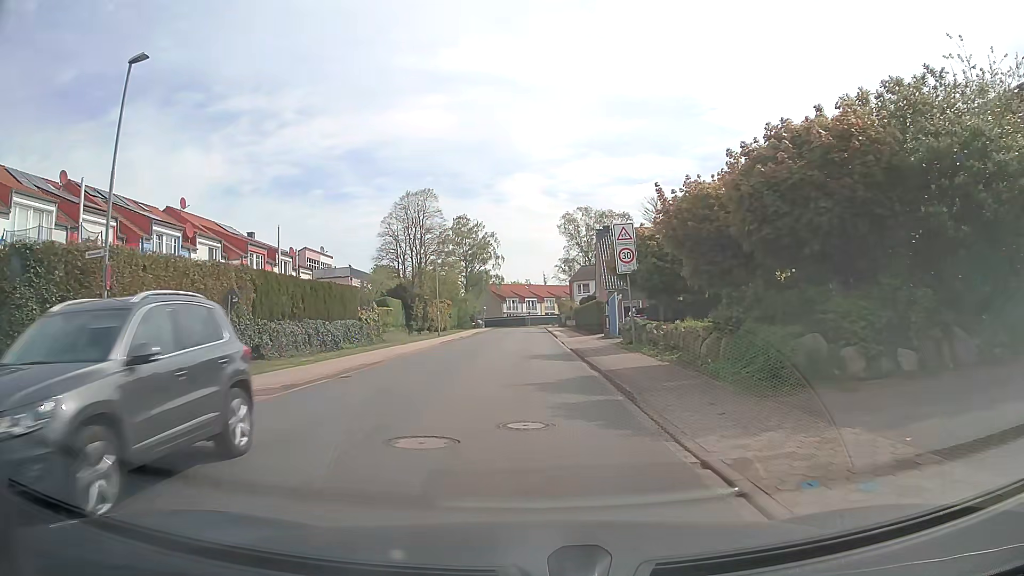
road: unclassified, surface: asphalt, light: Day
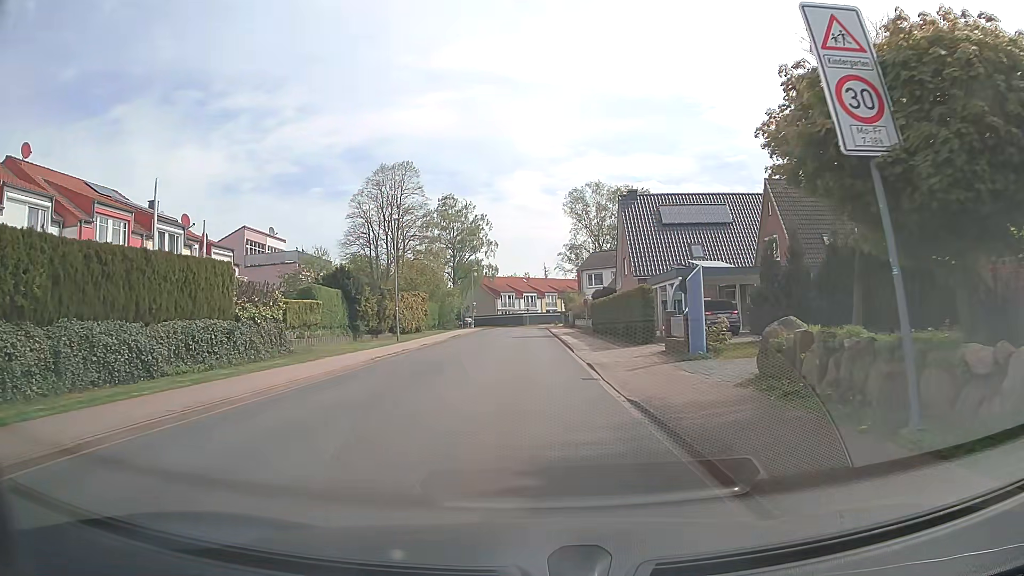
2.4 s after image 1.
(0.0, +17.9) m; 0°
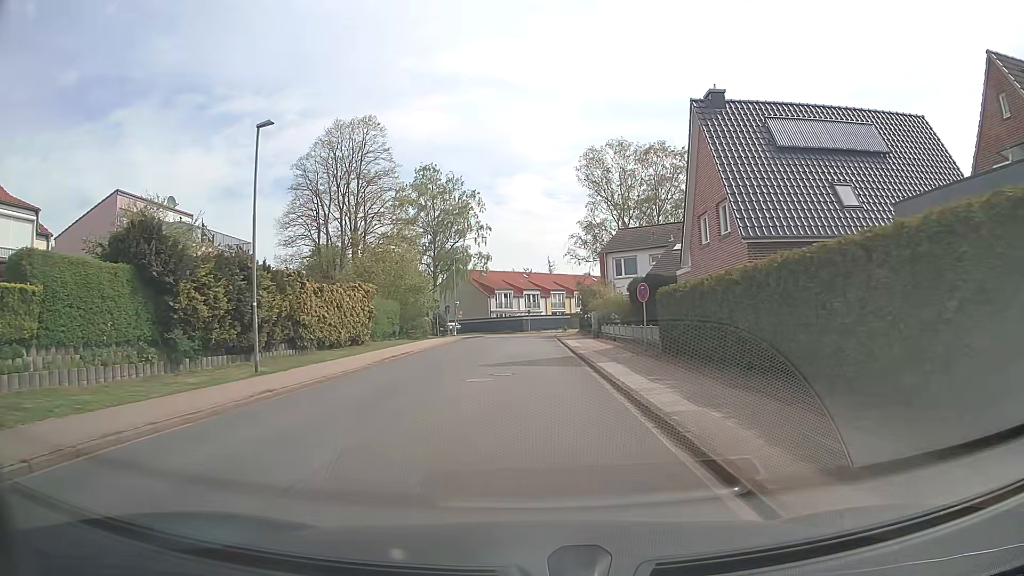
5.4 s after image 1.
(+0.1, +22.3) m; 0°
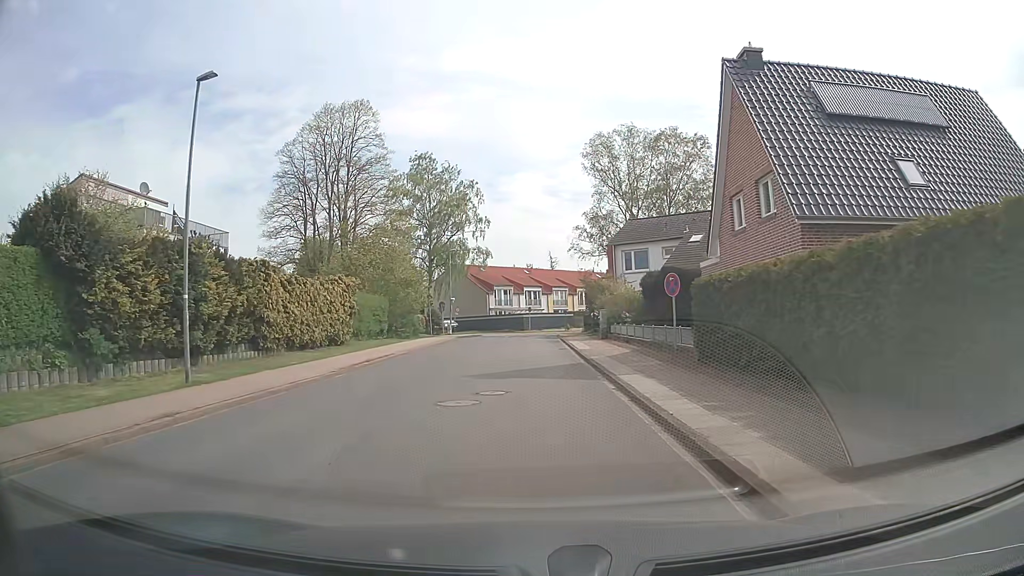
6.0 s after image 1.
(0.0, +4.4) m; 0°
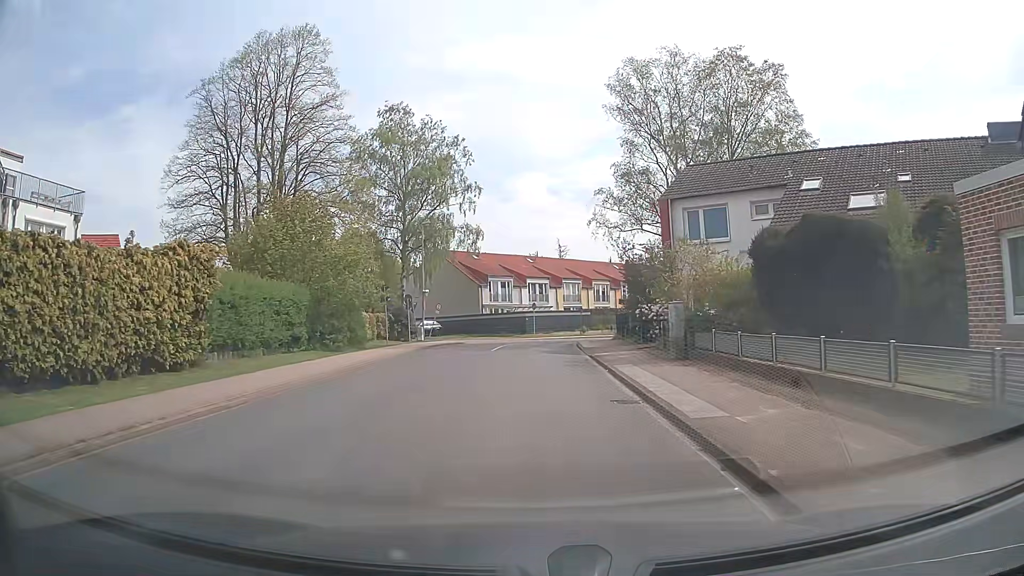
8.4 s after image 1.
(-0.1, +17.9) m; -1°
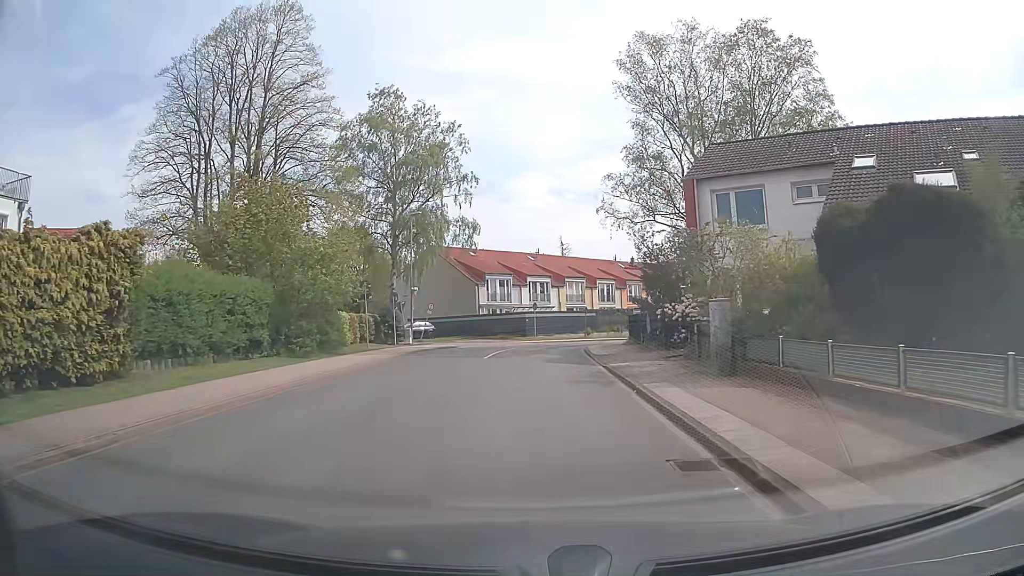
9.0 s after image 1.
(0.0, +4.5) m; 0°
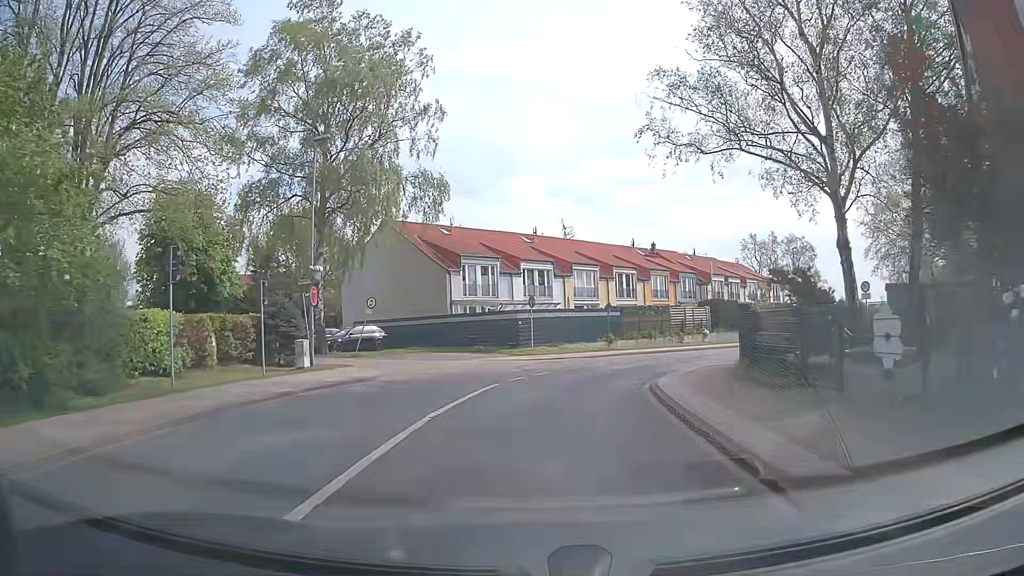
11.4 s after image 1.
(+0.1, +17.9) m; +1°
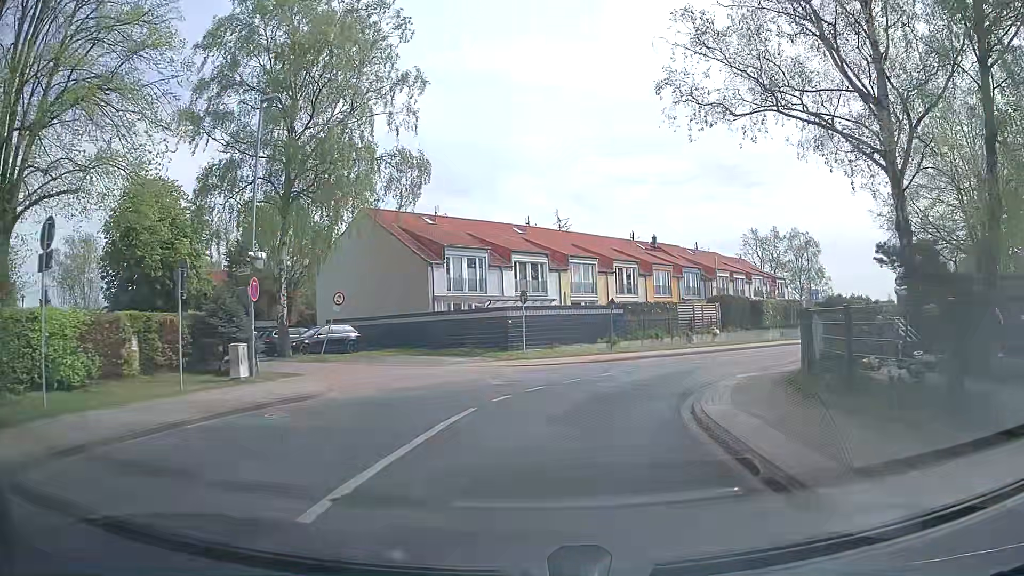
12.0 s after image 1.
(0.0, +4.4) m; 0°
(+1, +10) (+4, +19) (+10, +27) (+17, +34) (+24, +42) (+31, +49) (+37, +57) (+43, +65) (+50, +72) (+58, +78) m
